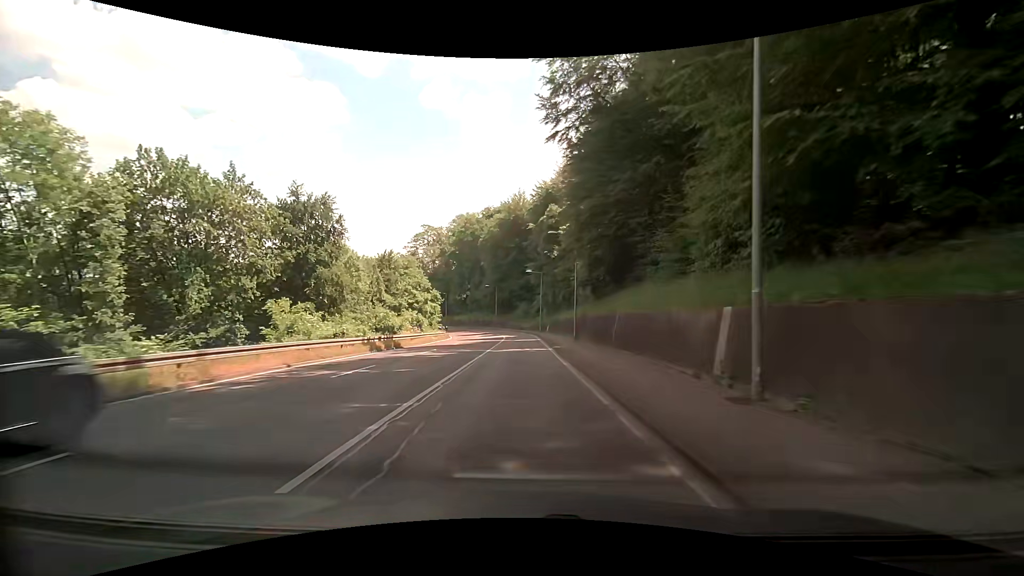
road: secondary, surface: asphalt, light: Day
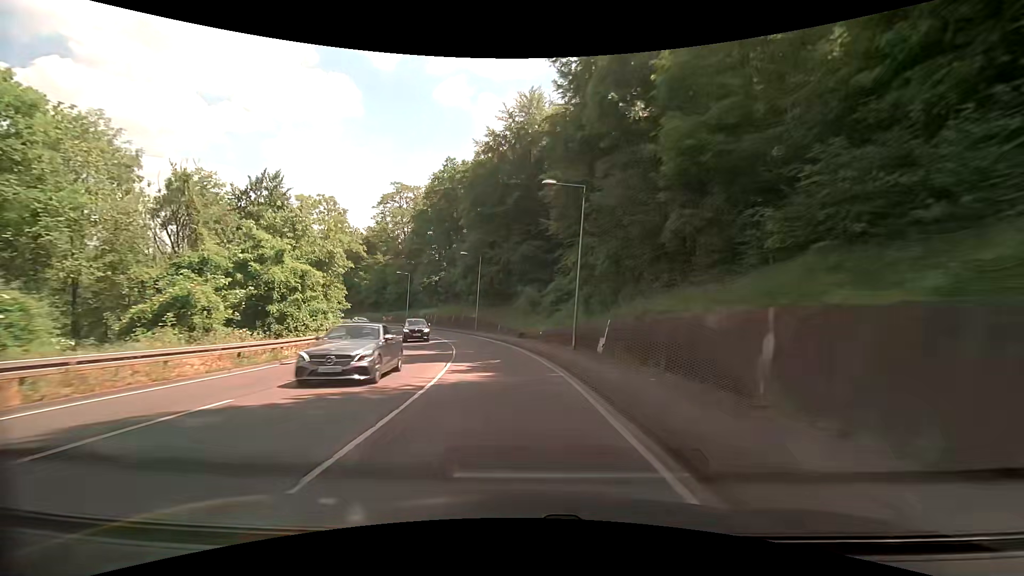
(-0.4, +44.4) m; -1°
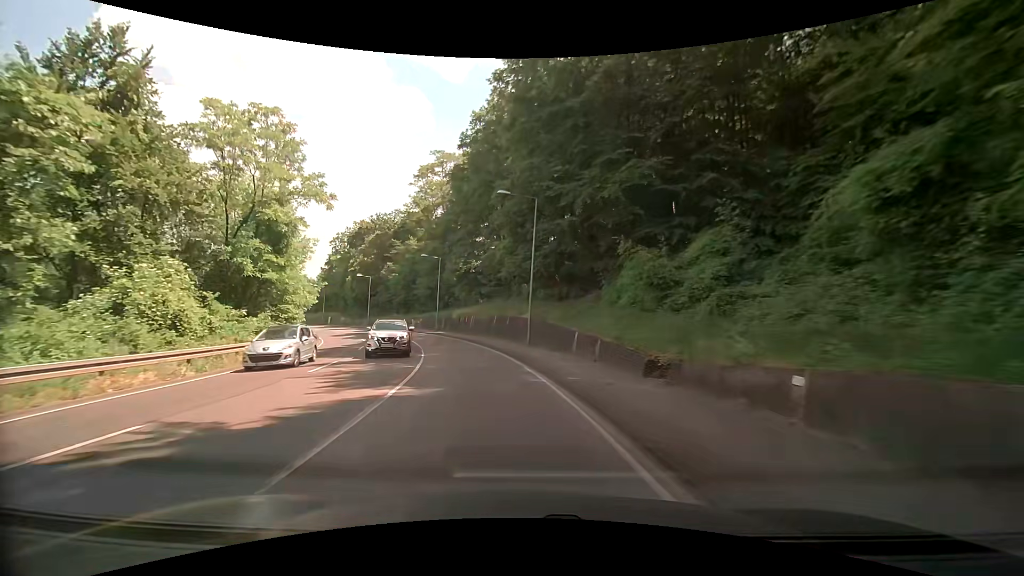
(-1.1, +26.5) m; -7°
(0, +10) (-2, +20) (-4, +30) (-7, +39) (-11, +48) (-15, +57) (-20, +66) (-26, +74) (-32, +83) (-38, +91) m
